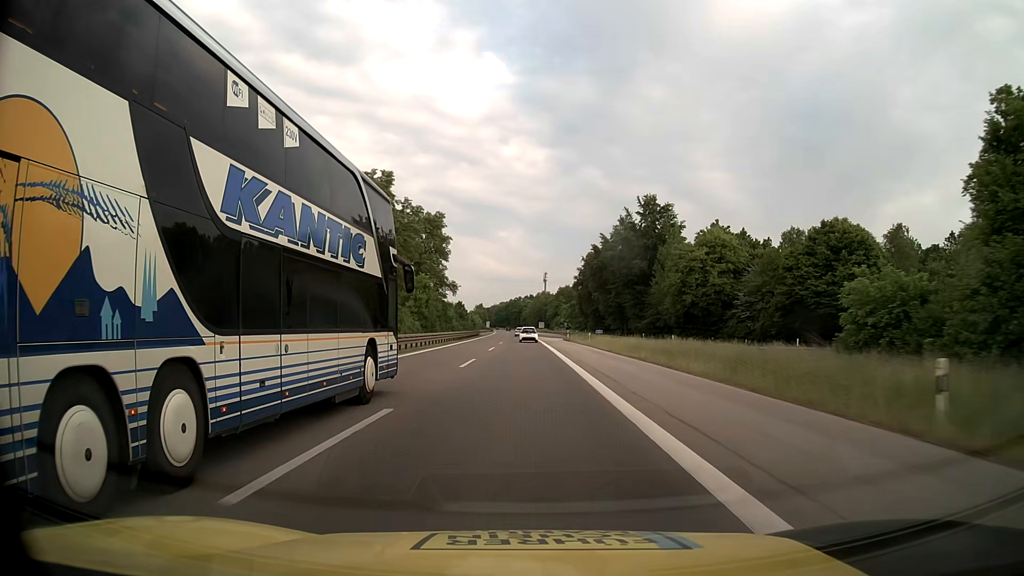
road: motorway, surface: asphalt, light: Day
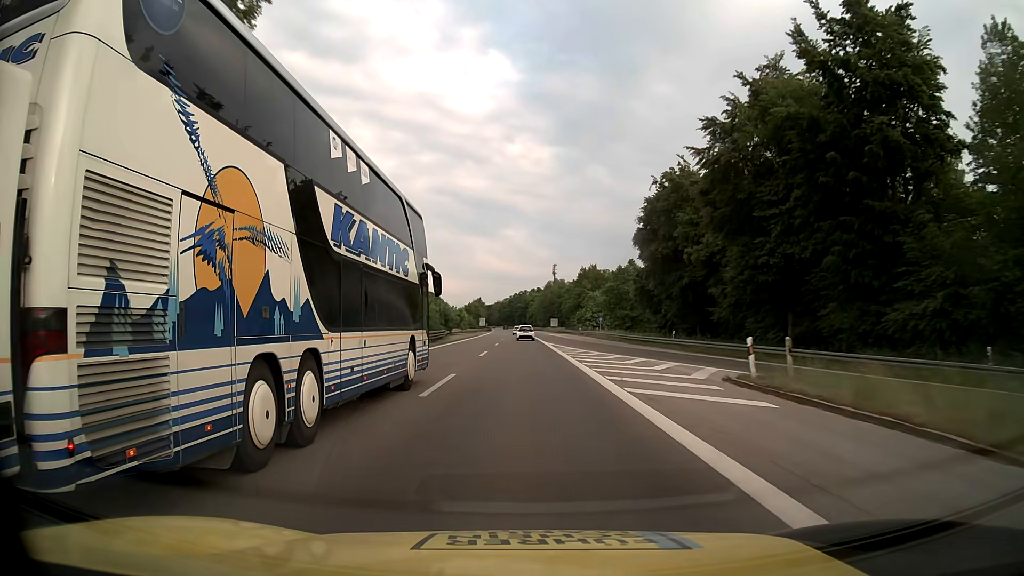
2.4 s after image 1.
(-0.4, +64.8) m; -1°
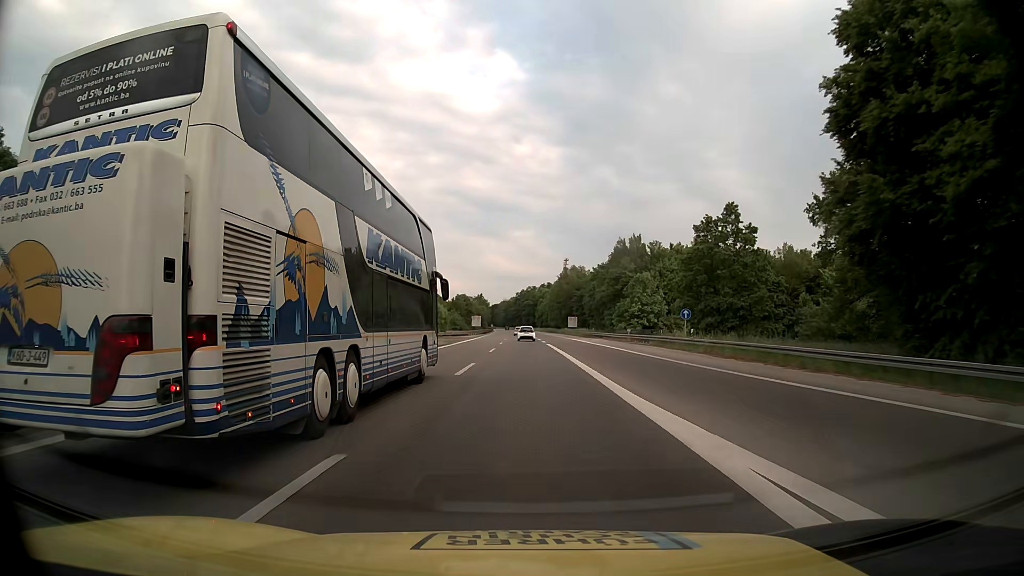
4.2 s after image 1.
(-0.3, +48.3) m; -1°
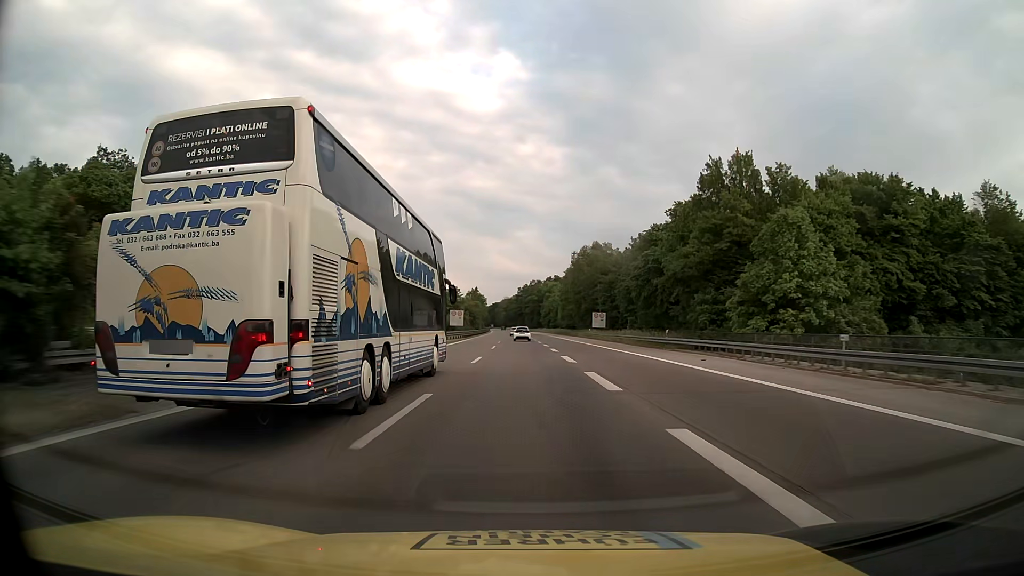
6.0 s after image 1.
(-0.3, +47.8) m; 0°
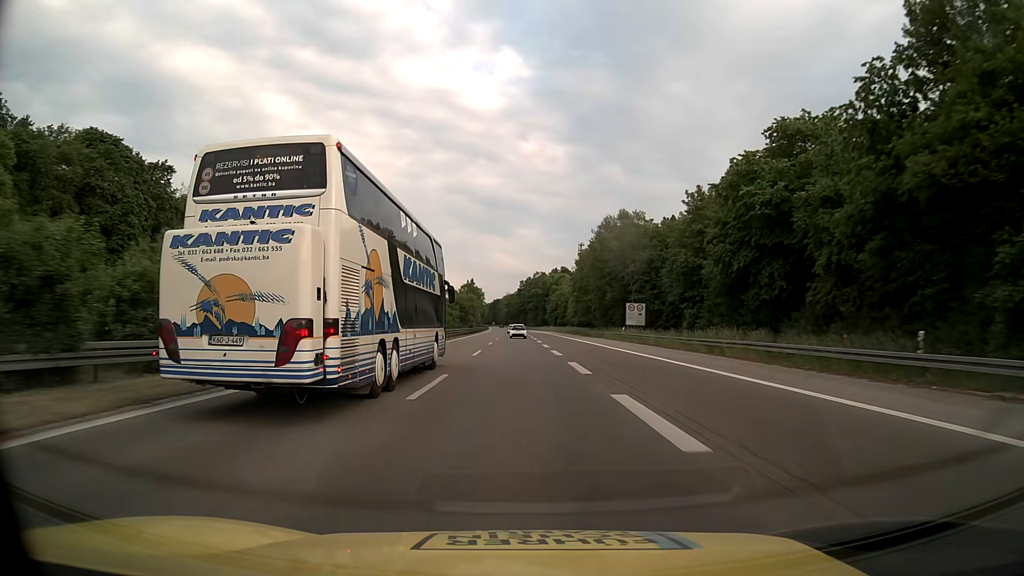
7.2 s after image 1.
(-0.1, +31.7) m; 0°
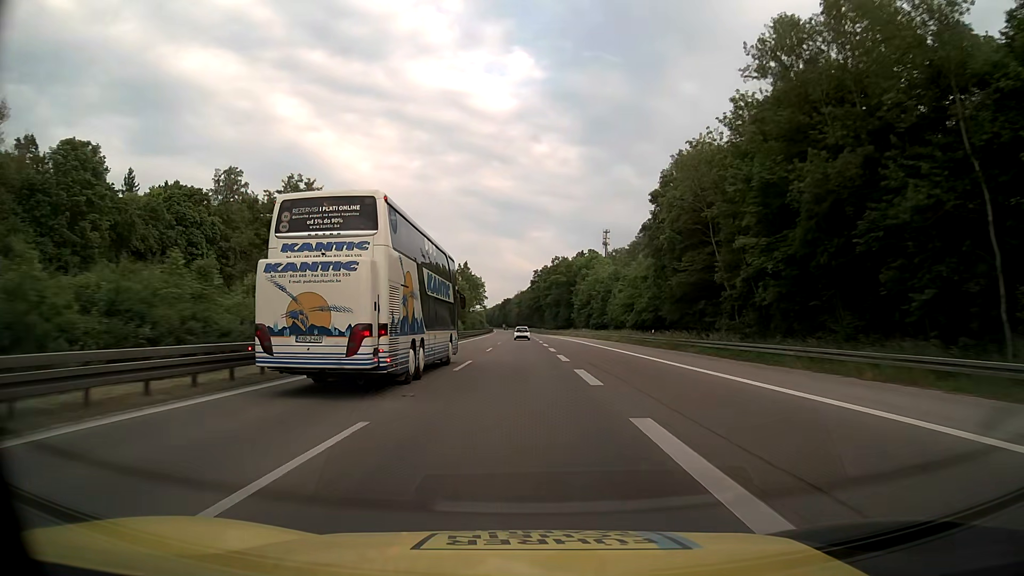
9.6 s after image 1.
(-0.6, +63.3) m; -1°
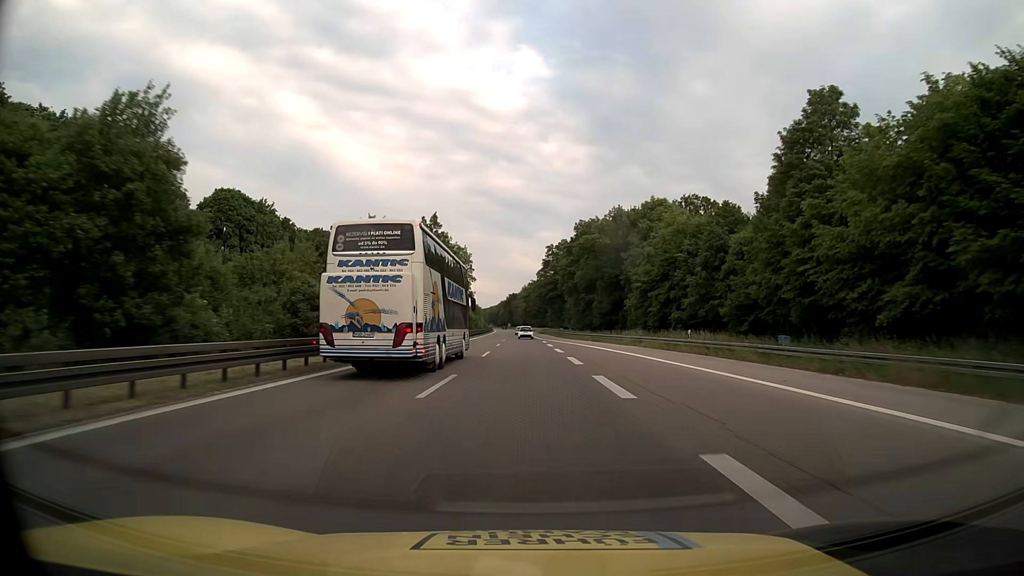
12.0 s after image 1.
(-0.7, +63.2) m; -1°
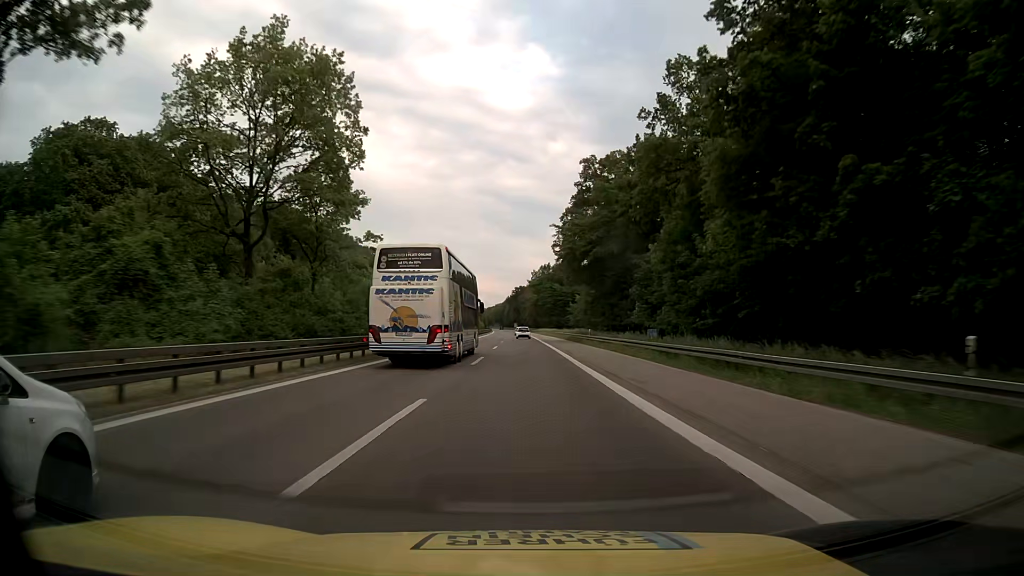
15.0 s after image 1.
(-0.5, +78.9) m; -1°
(0, +10) (0, +20) (0, +30) (0, +40) (0, +50) (0, +60) (0, +70) (-1, +80) (-1, +90) (-1, +100) m
